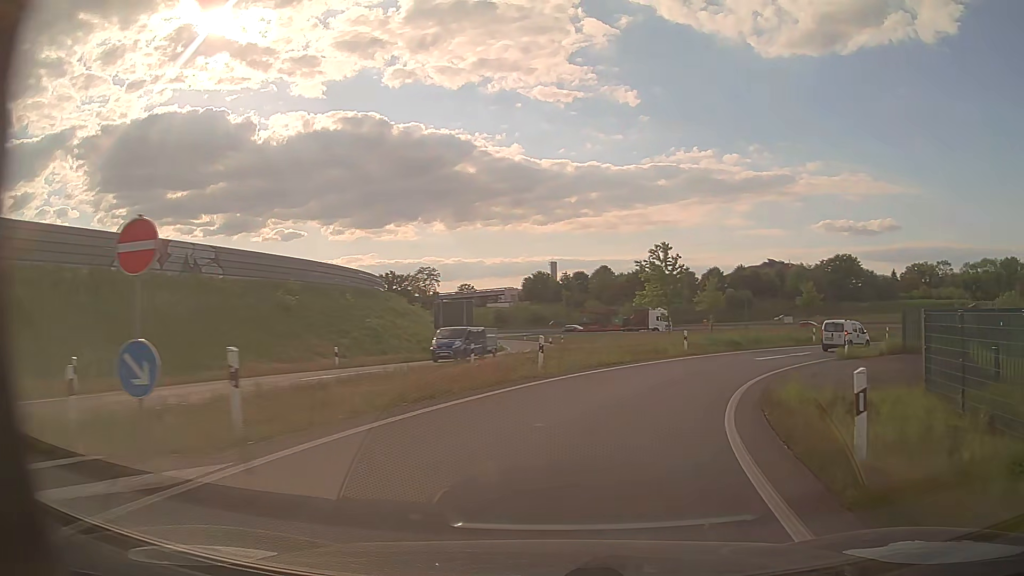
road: motorway_link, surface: asphalt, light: Day
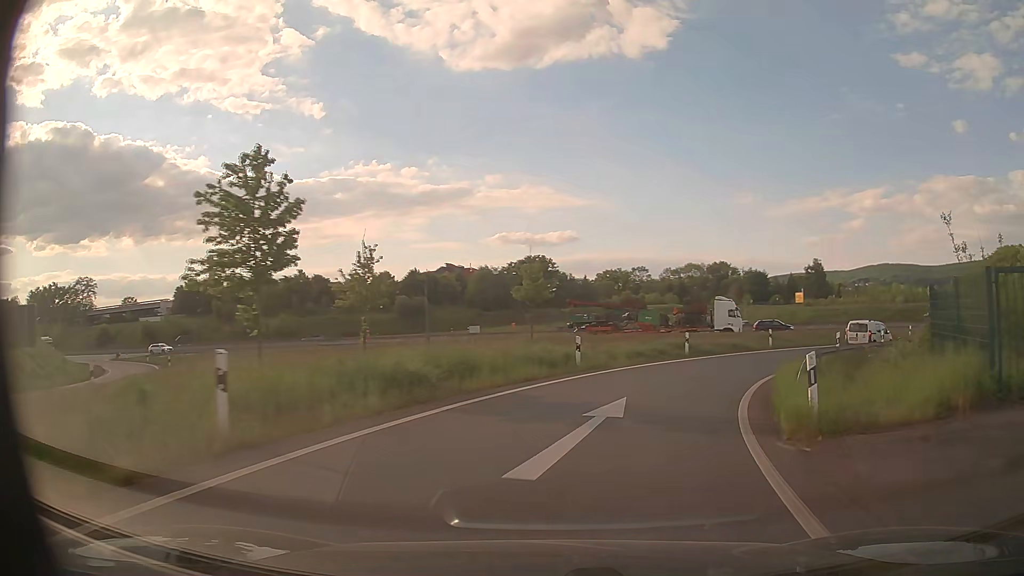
(+5.6, +22.2) m; +28°
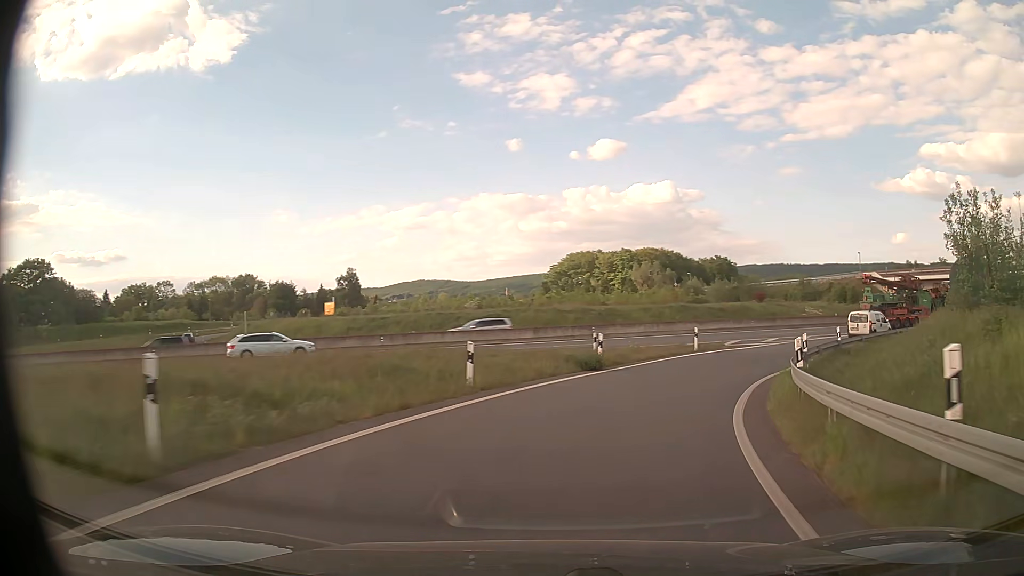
(+10.7, +29.6) m; +39°
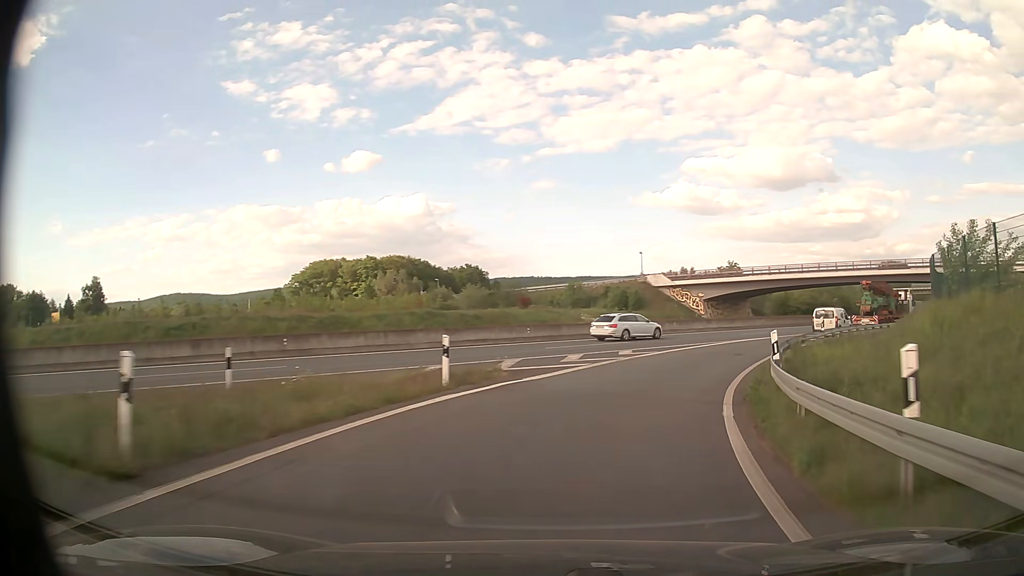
(+3.1, +16.4) m; +21°
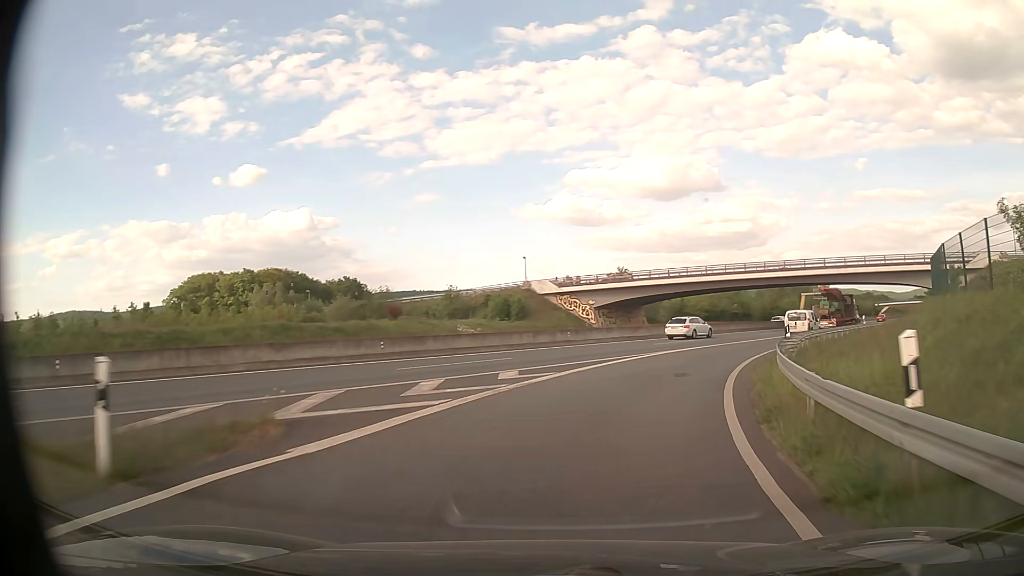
(+0.8, +8.7) m; +10°
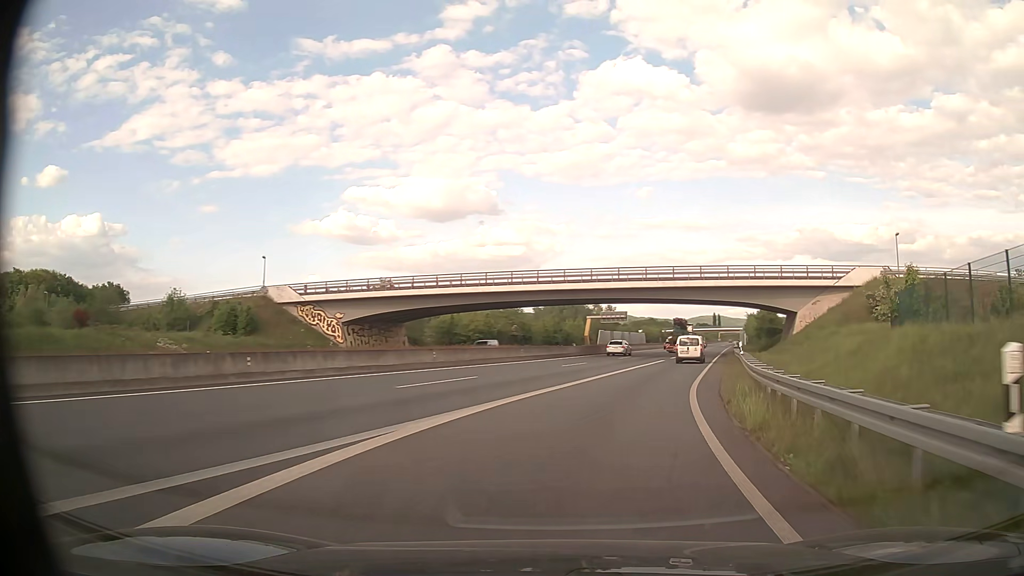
(+2.9, +17.7) m; +19°
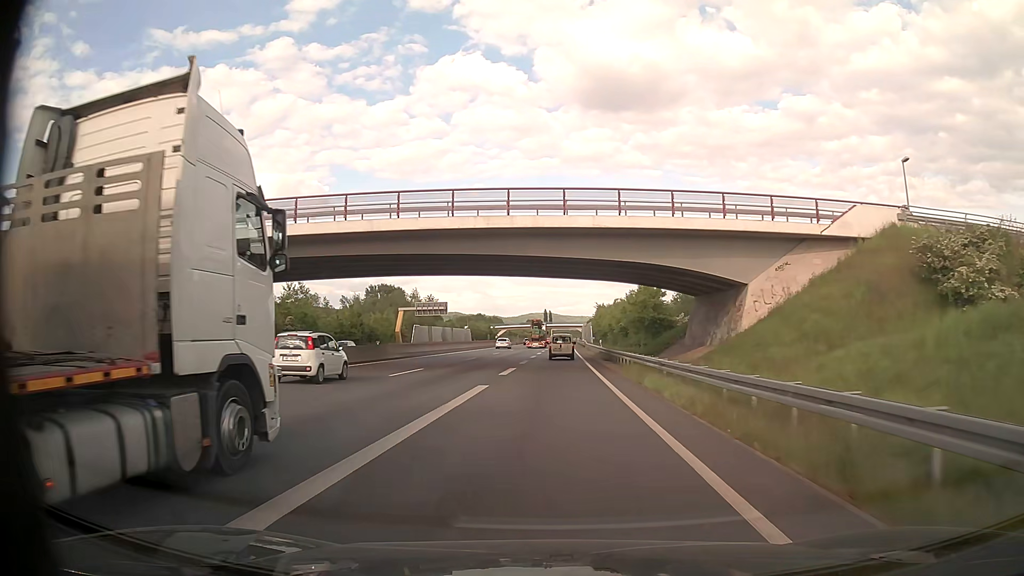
(+5.3, +28.7) m; +16°
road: motorway
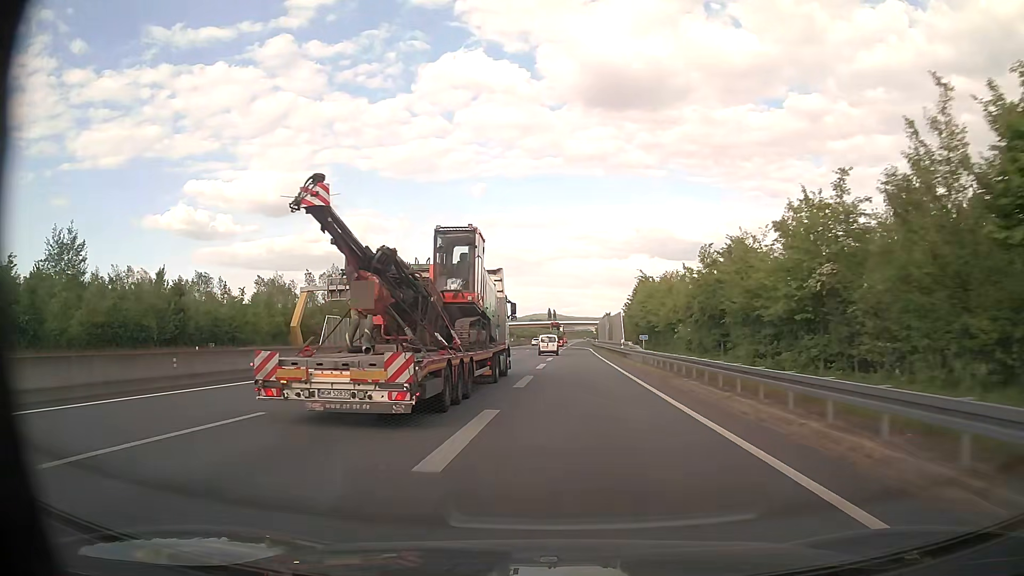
(+0.2, +55.8) m; 0°
